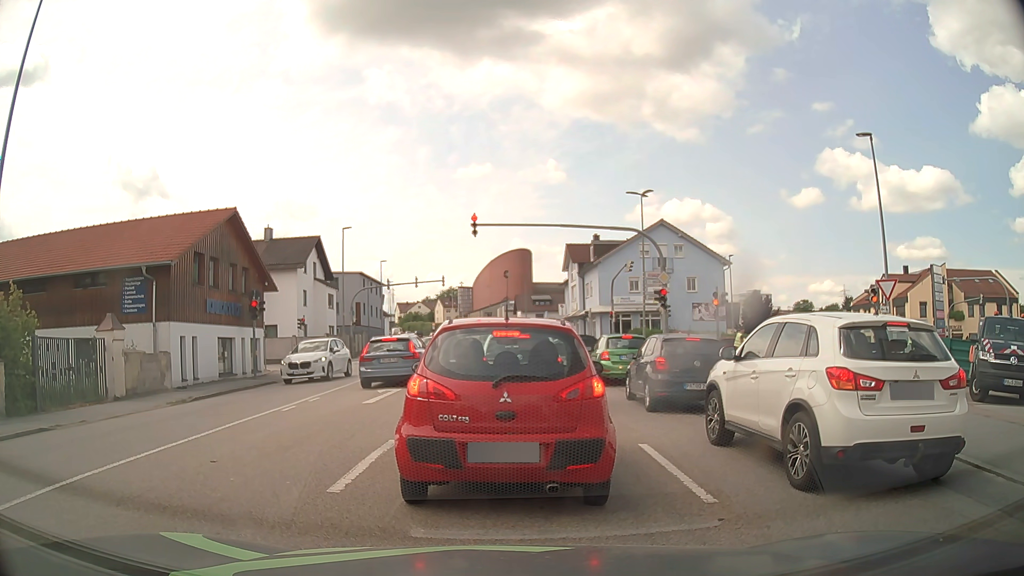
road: tertiary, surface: asphalt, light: Day
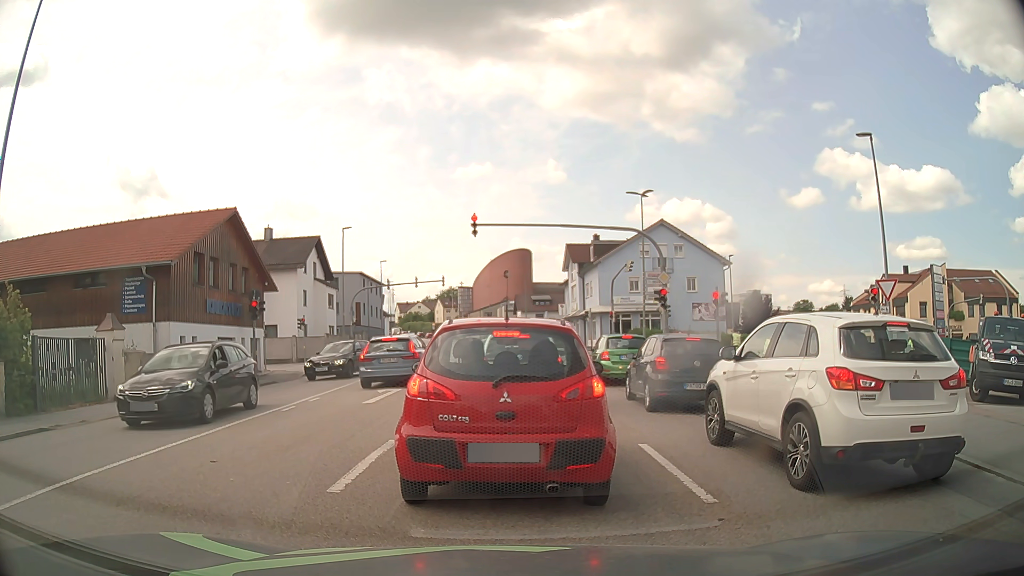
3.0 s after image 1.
(0.0, 0.0) m; 0°
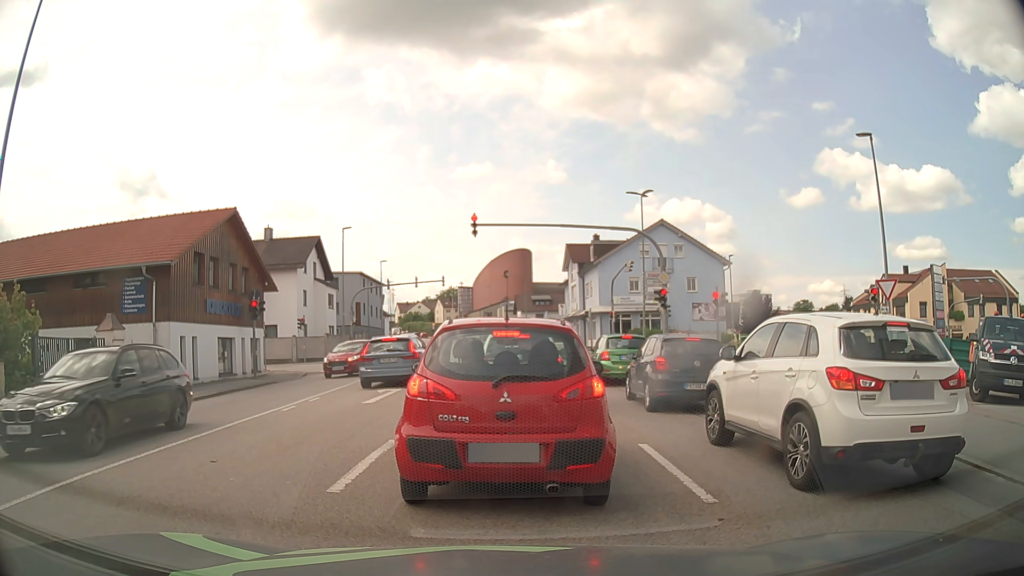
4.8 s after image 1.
(0.0, 0.0) m; 0°
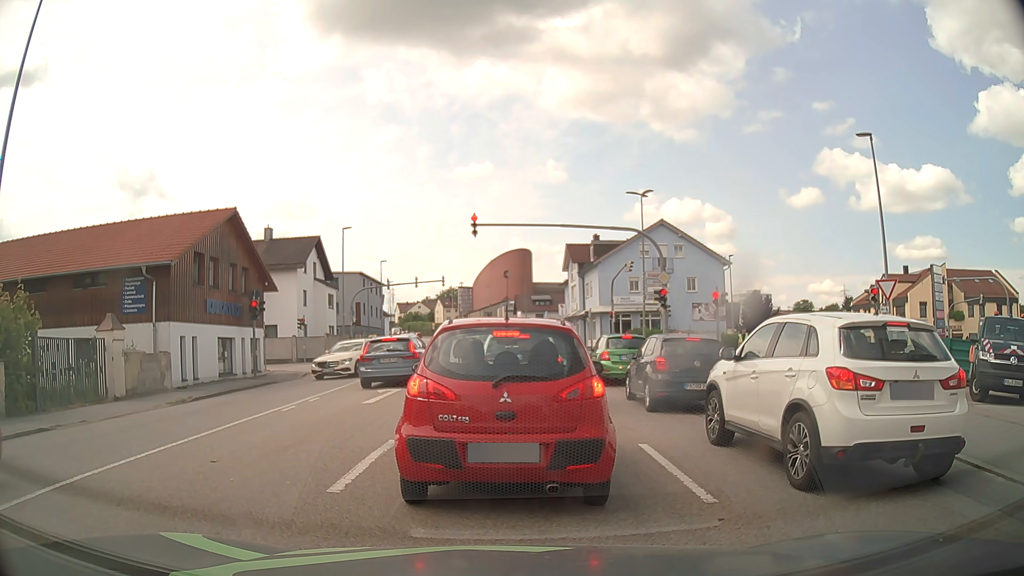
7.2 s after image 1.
(0.0, 0.0) m; 0°
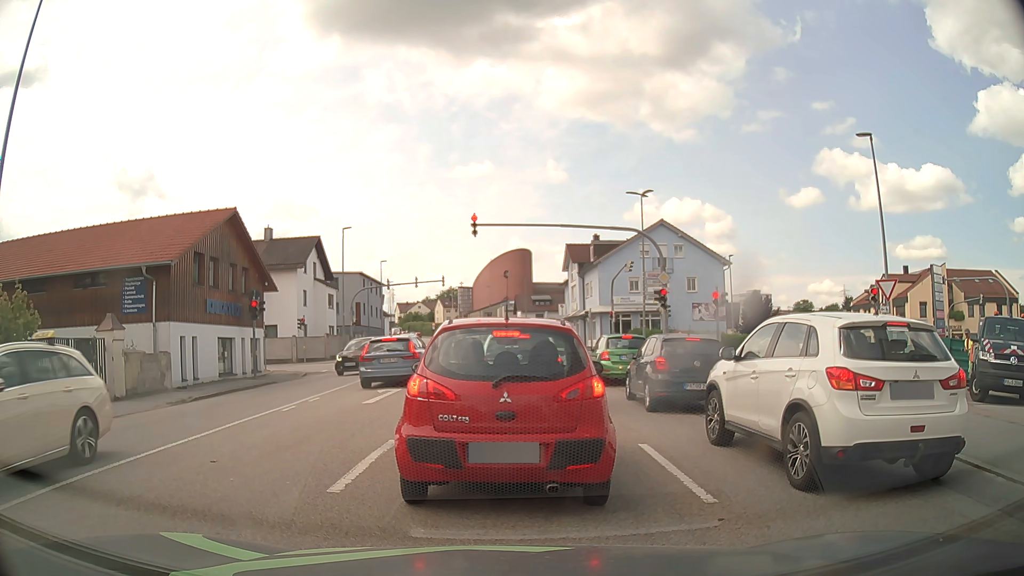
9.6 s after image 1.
(0.0, 0.0) m; 0°
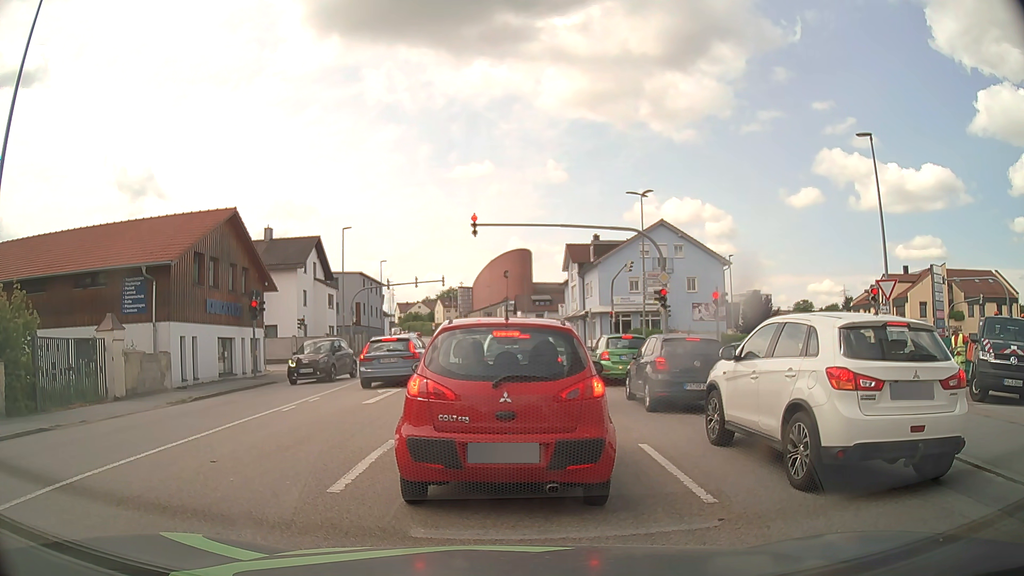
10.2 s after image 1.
(0.0, 0.0) m; 0°
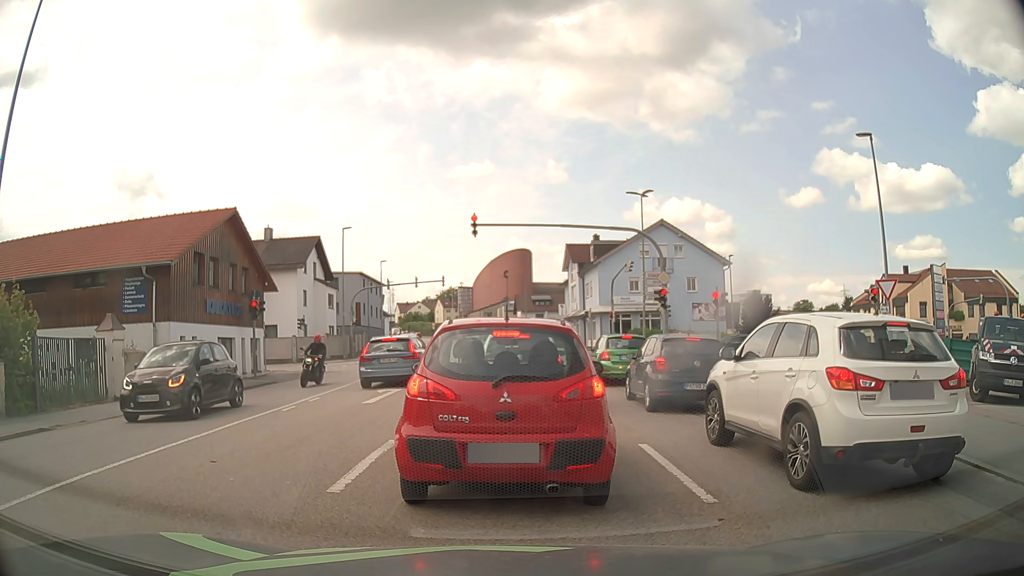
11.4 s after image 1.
(0.0, 0.0) m; 0°
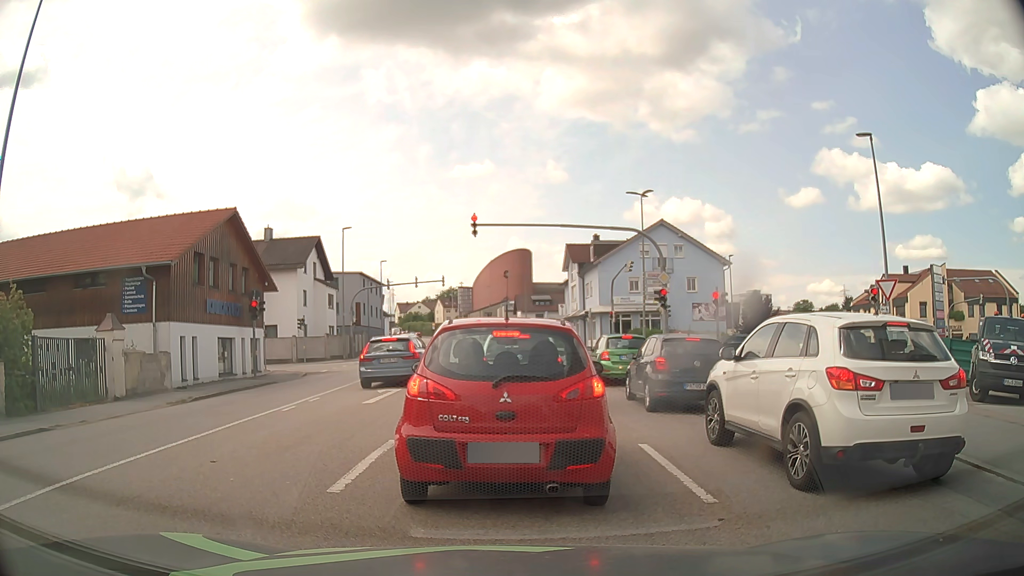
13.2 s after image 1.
(0.0, 0.0) m; 0°
(0, +10) (0, +20) (0, +30) (0, +40) (0, +50) (-1, +60) (-1, +70) (-2, +80) (-3, +90) (-5, +100) m
